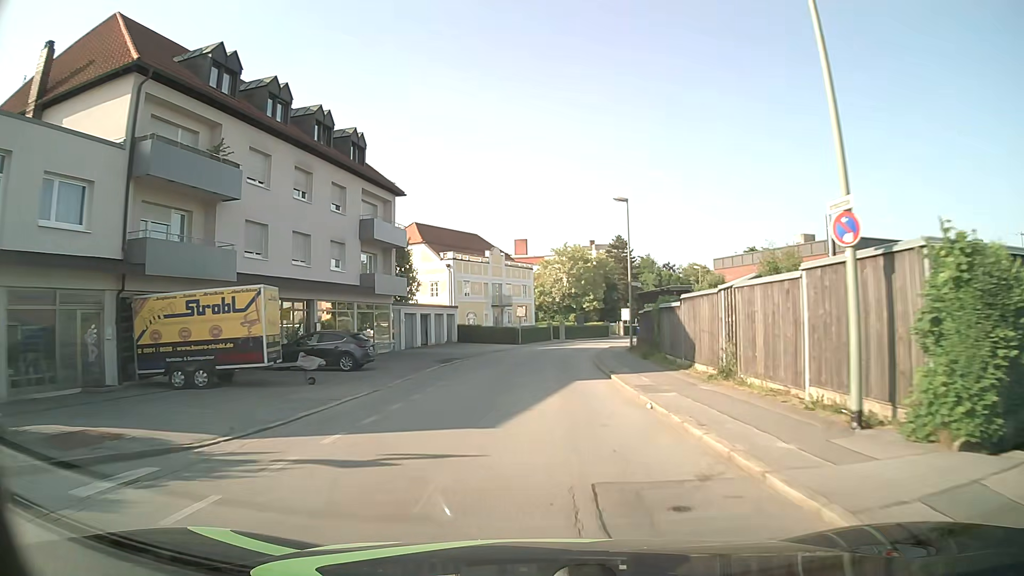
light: Day
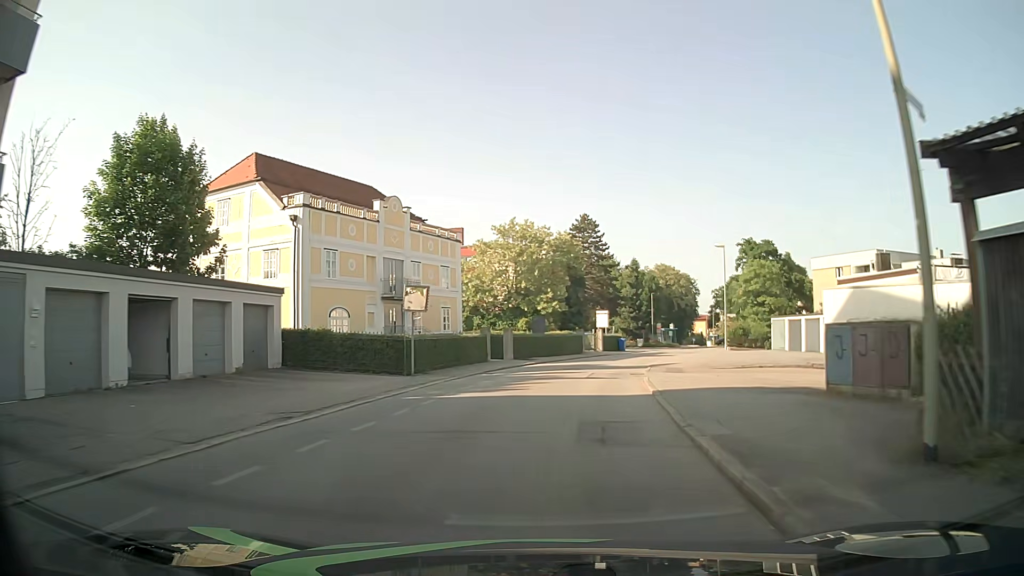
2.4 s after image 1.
(+0.6, +30.2) m; +4°
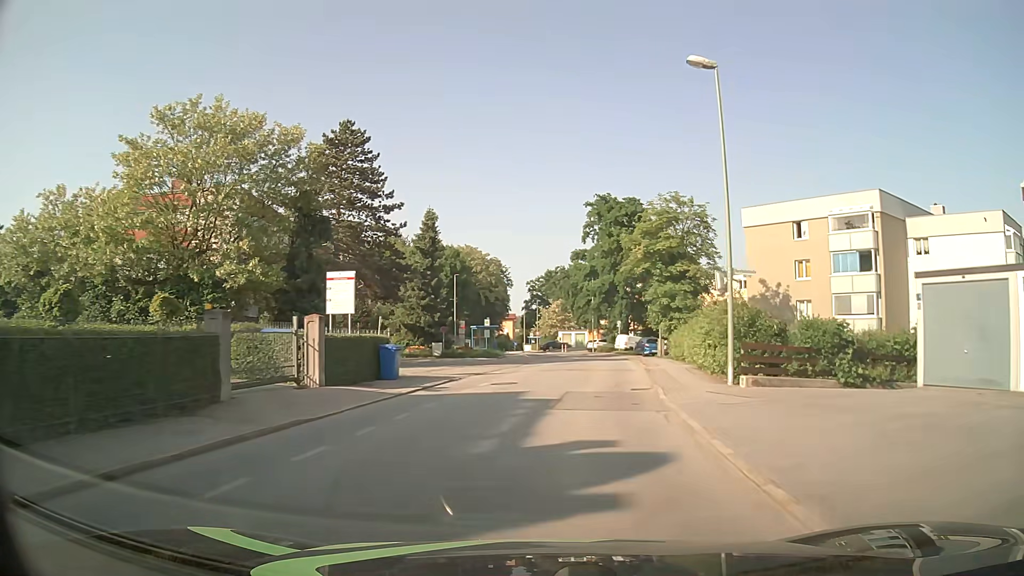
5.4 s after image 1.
(+5.3, +37.1) m; +17°
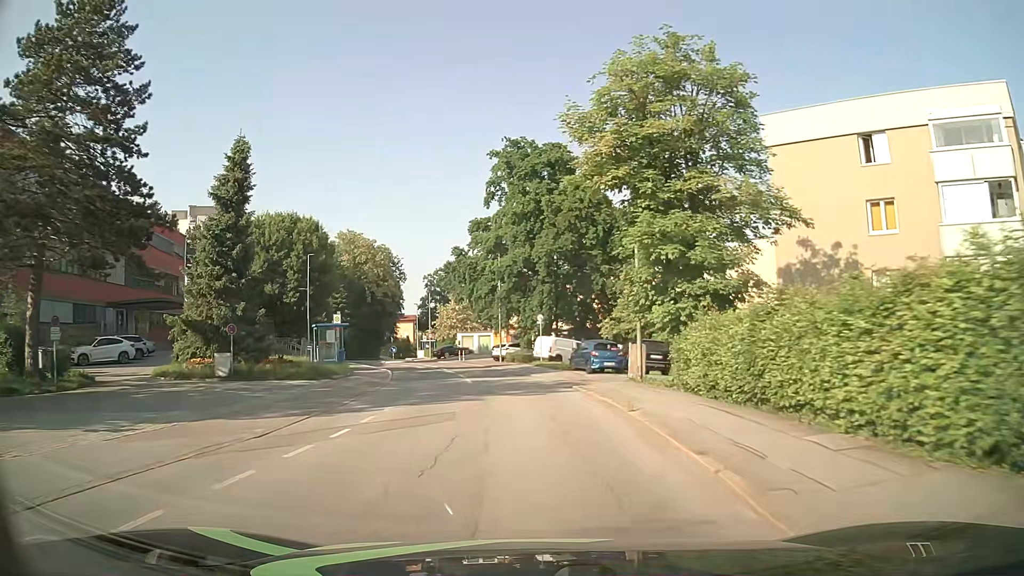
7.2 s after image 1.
(+2.0, +22.6) m; +8°
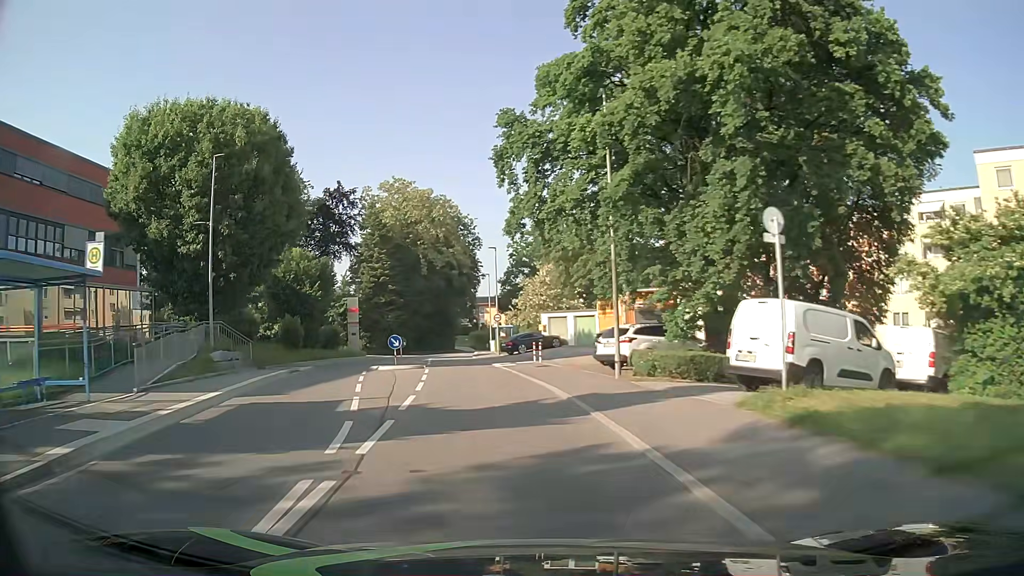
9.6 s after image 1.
(-1.5, +30.6) m; -8°
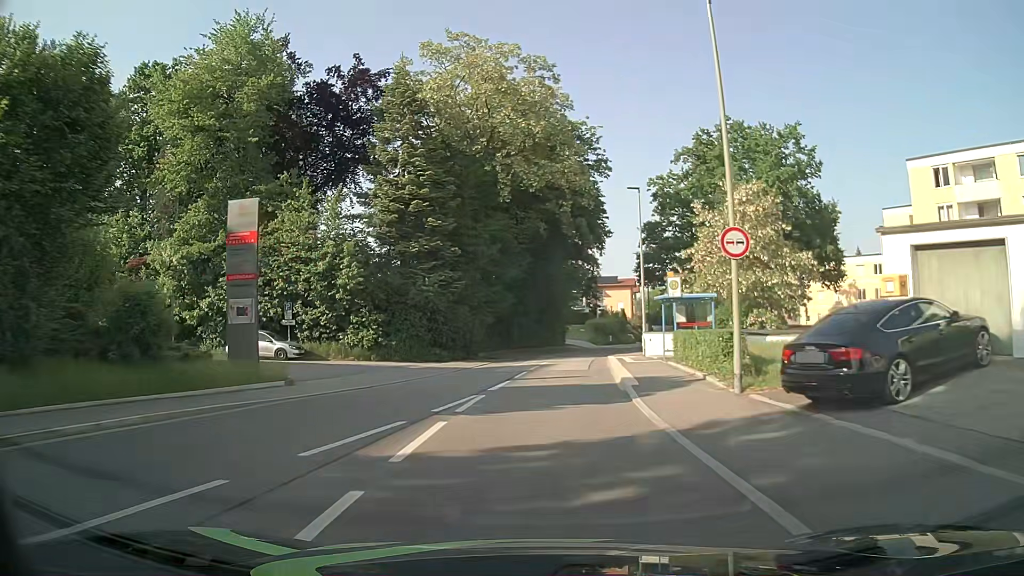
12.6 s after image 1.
(-4.5, +38.1) m; -10°
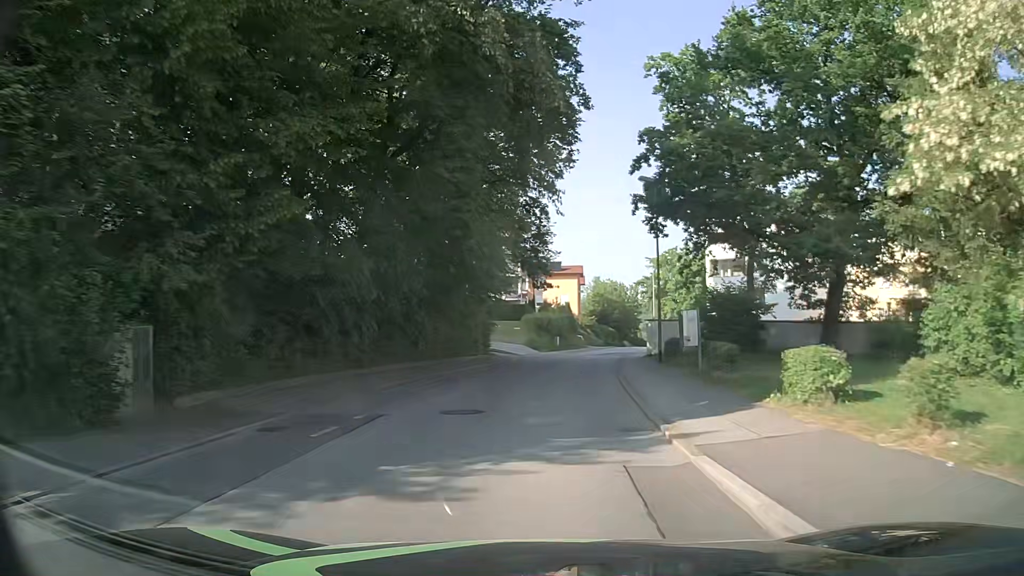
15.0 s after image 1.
(+1.3, +30.7) m; +5°
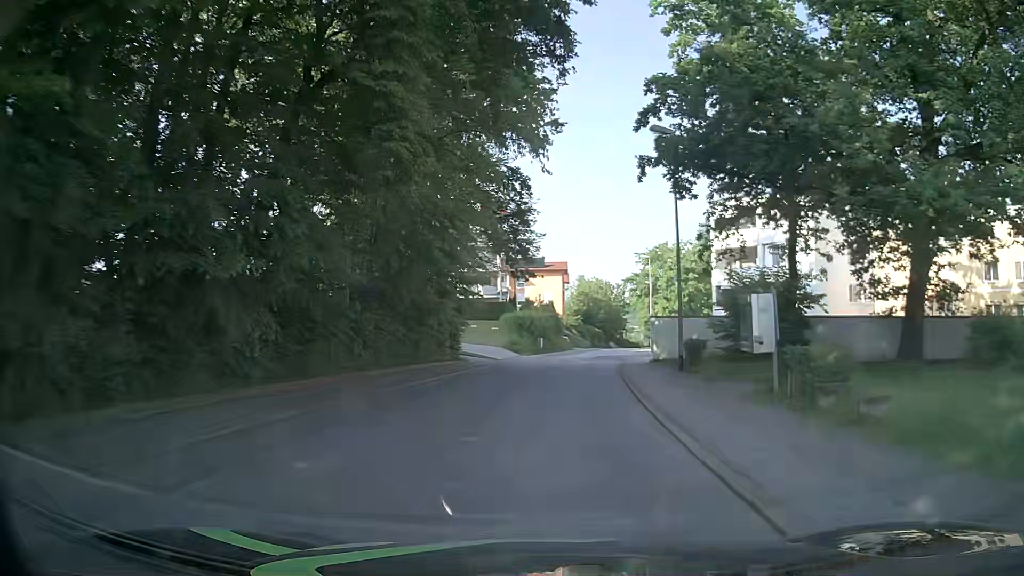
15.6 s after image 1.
(+0.1, +7.7) m; +2°
(0, +10) (+1, +20) (+2, +30) (+3, +40) (+5, +50) (+6, +60) (+8, +69) (+10, +79) (+12, +89) (+13, +99) m
